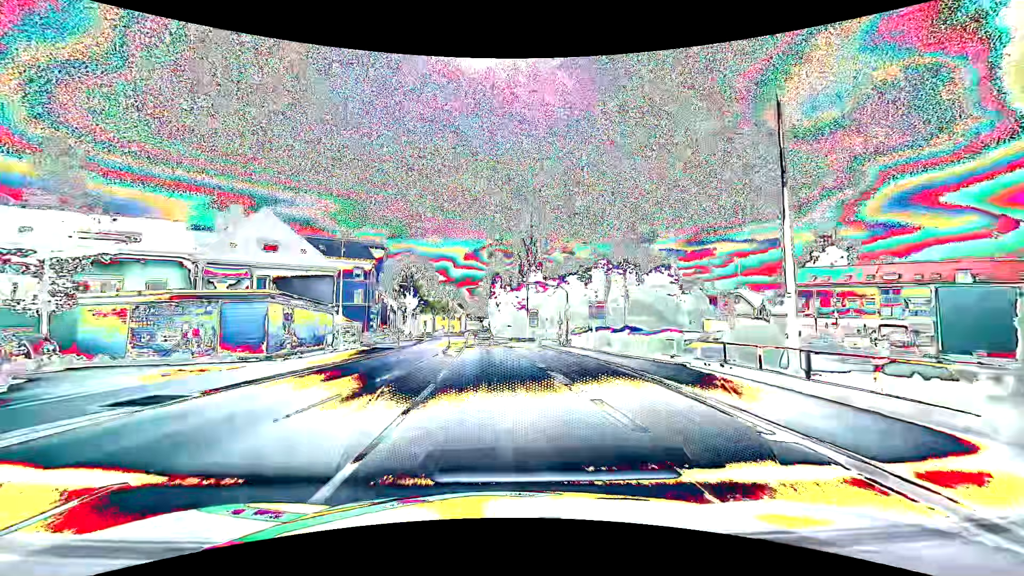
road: primary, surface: asphalt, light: Day
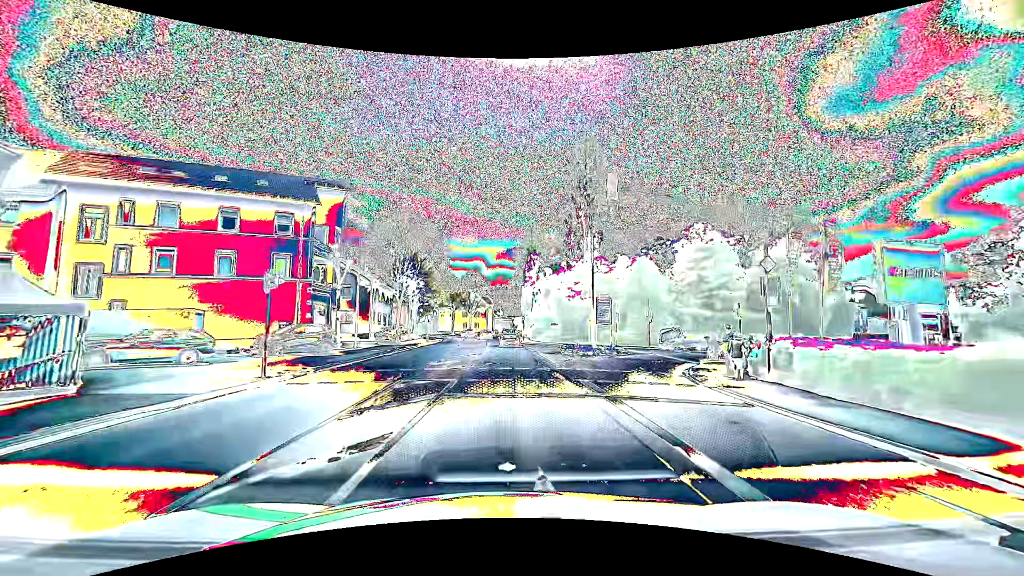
(-1.4, +30.6) m; -4°
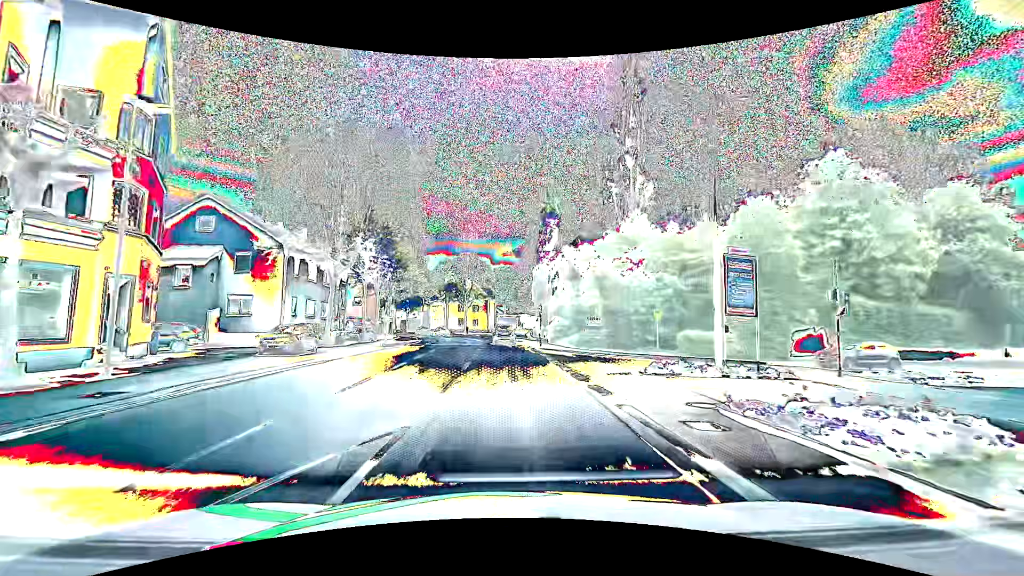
(-0.2, +23.0) m; 0°
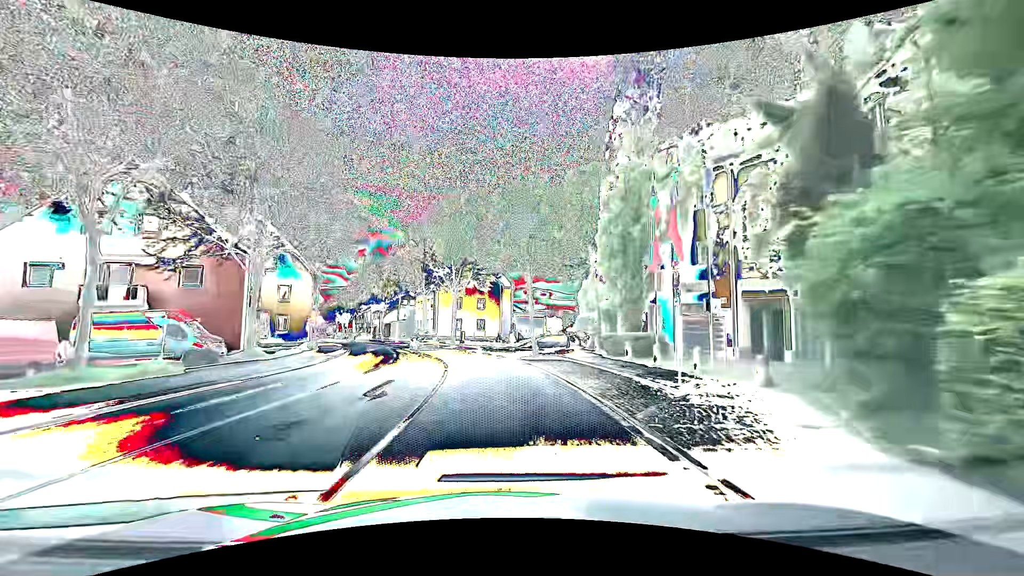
(-0.6, +38.2) m; -2°
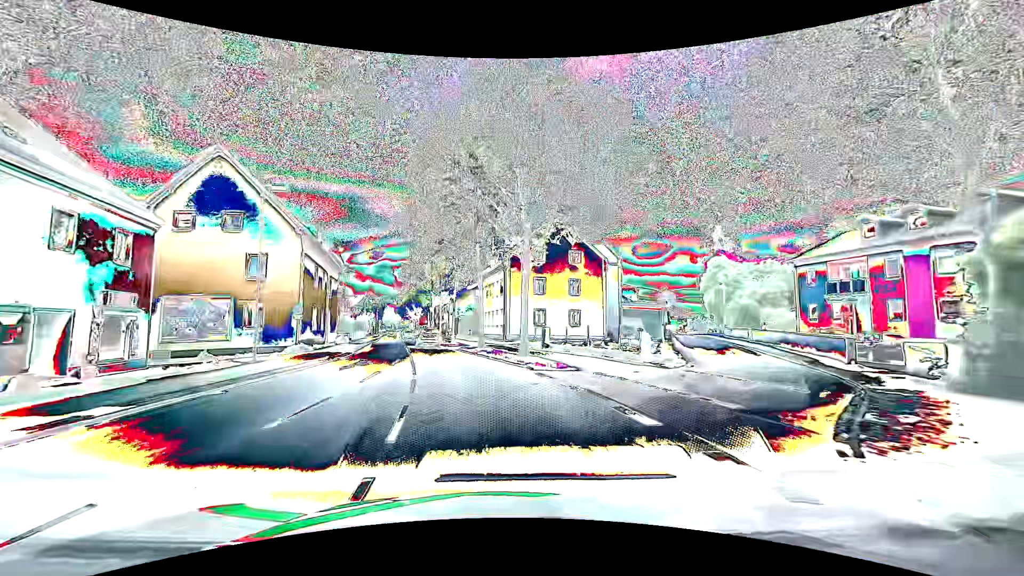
(-1.6, +22.7) m; -10°
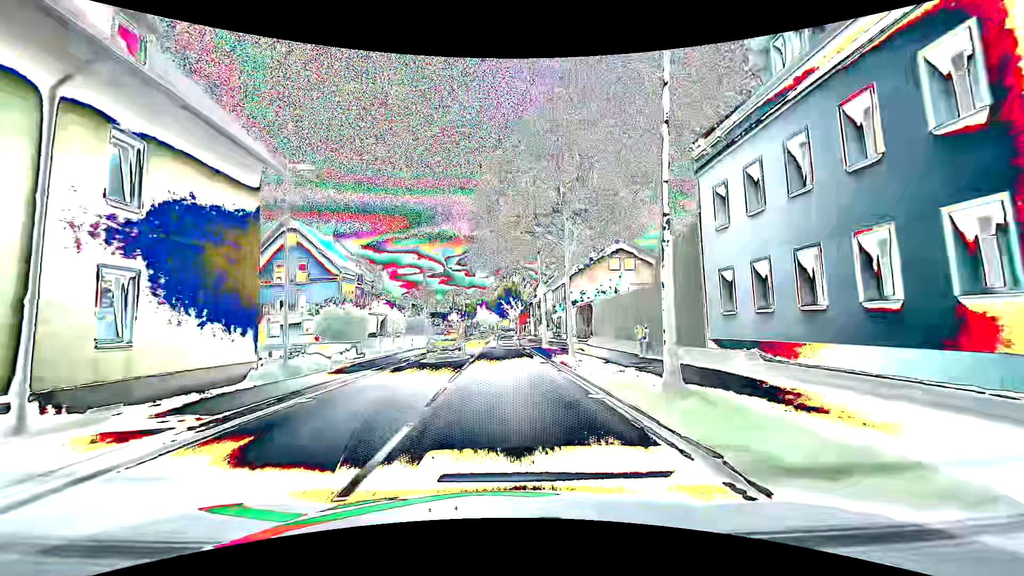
(-6.1, +37.5) m; -13°
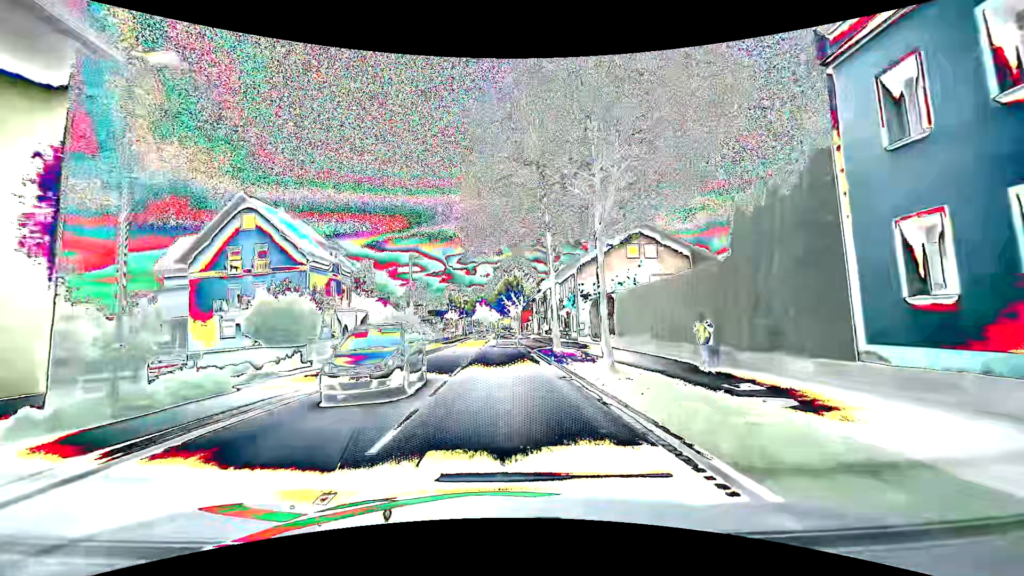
(+0.1, +7.7) m; +1°
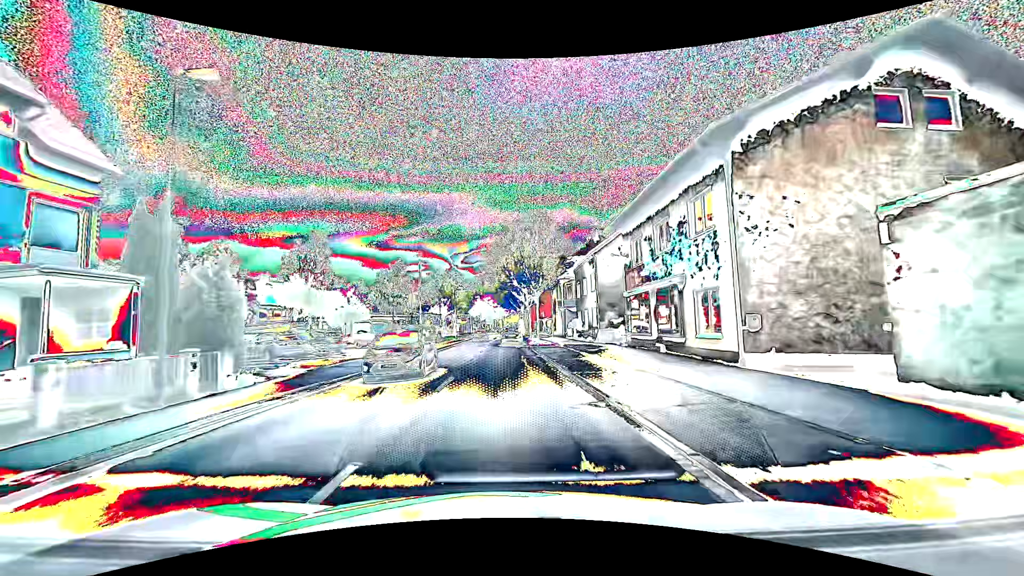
(-0.5, +30.6) m; 0°
(0, +10) (0, +20) (0, +30) (0, +40) (-1, +50) (-1, +60) (-1, +70) (-1, +80) (-1, +90) (-1, +100) m
